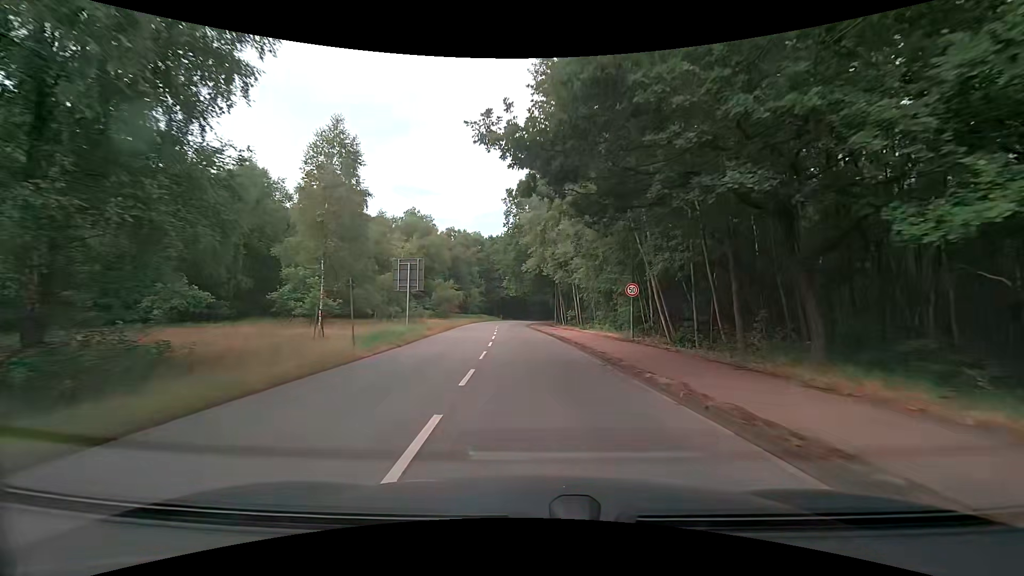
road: secondary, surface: asphalt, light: Day
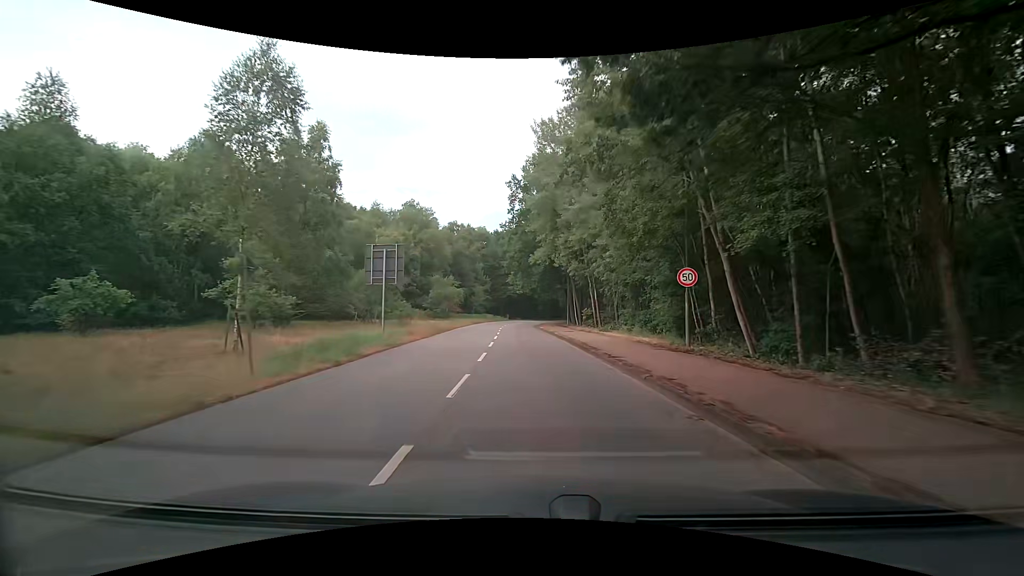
(0.0, +7.1) m; -1°
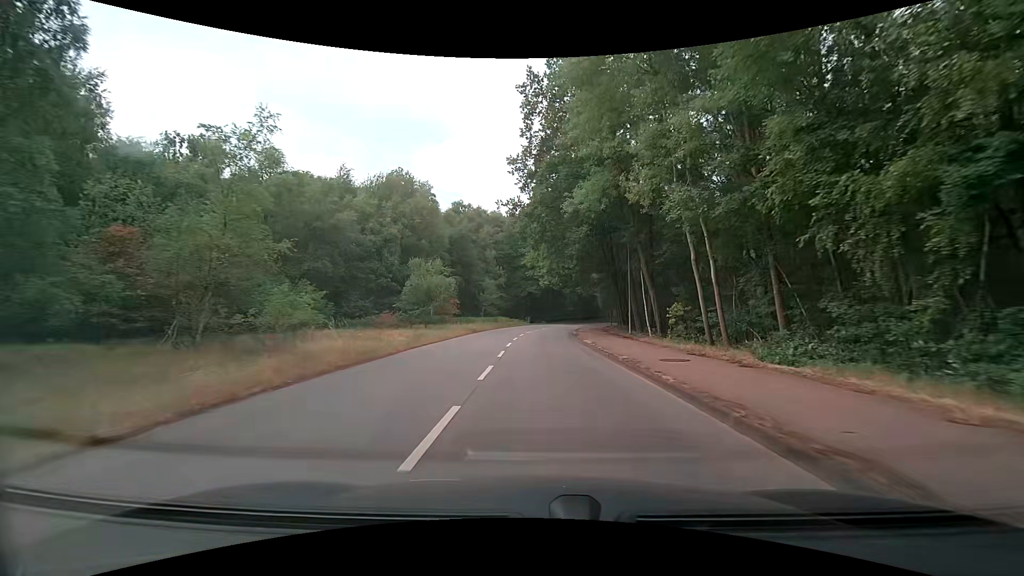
(-0.5, +21.8) m; -2°
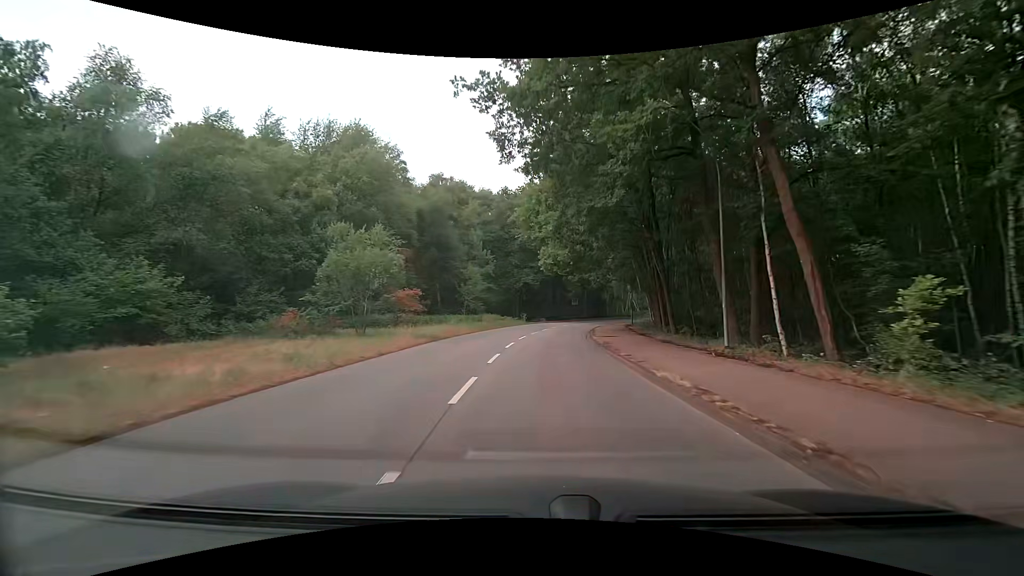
(-0.1, +14.9) m; -1°
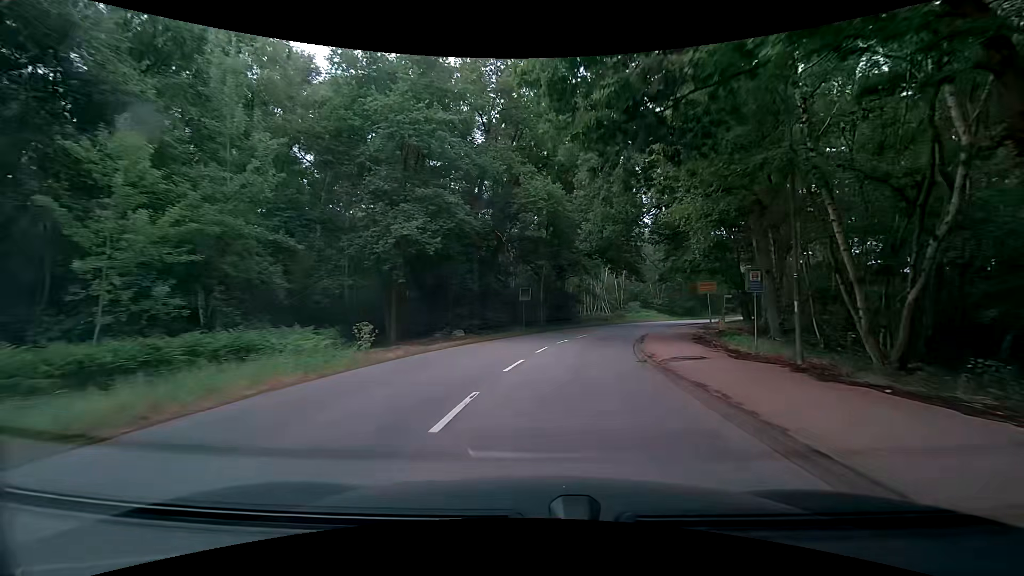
(+1.9, +37.5) m; +8°
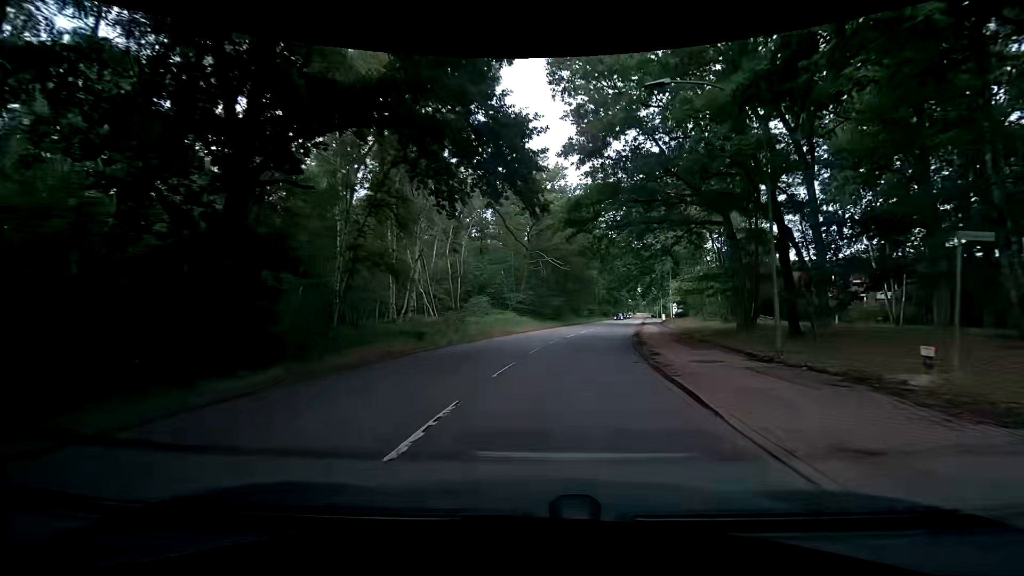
(+5.0, +36.1) m; +18°
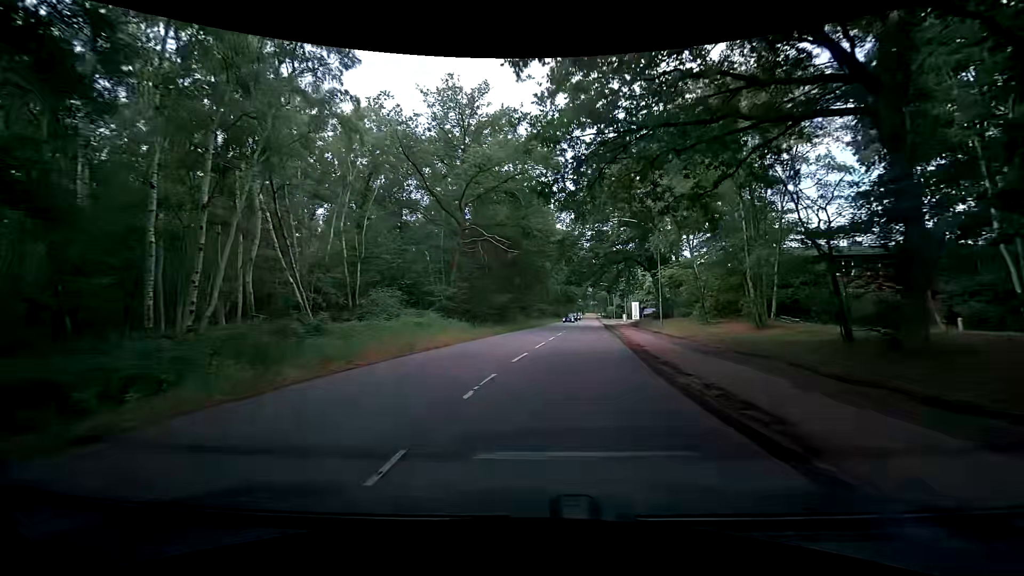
(+0.8, +14.5) m; +6°
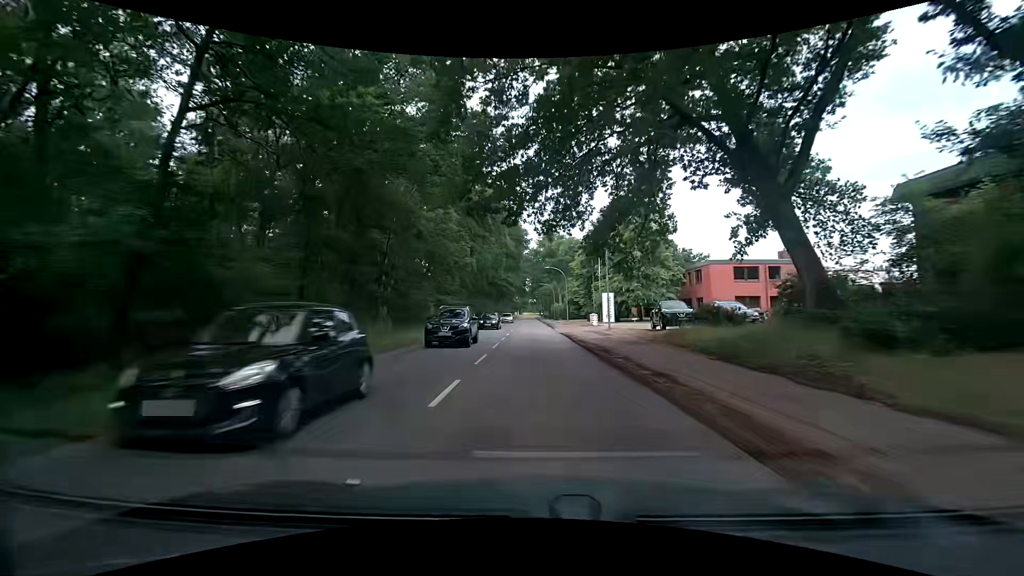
(+3.0, +36.5) m; +8°
(0, +10) (0, +20) (0, +30) (0, +40) (-1, +50) (-1, +60) (-1, +70) (-1, +80) (-1, +90) (-1, +100) m
